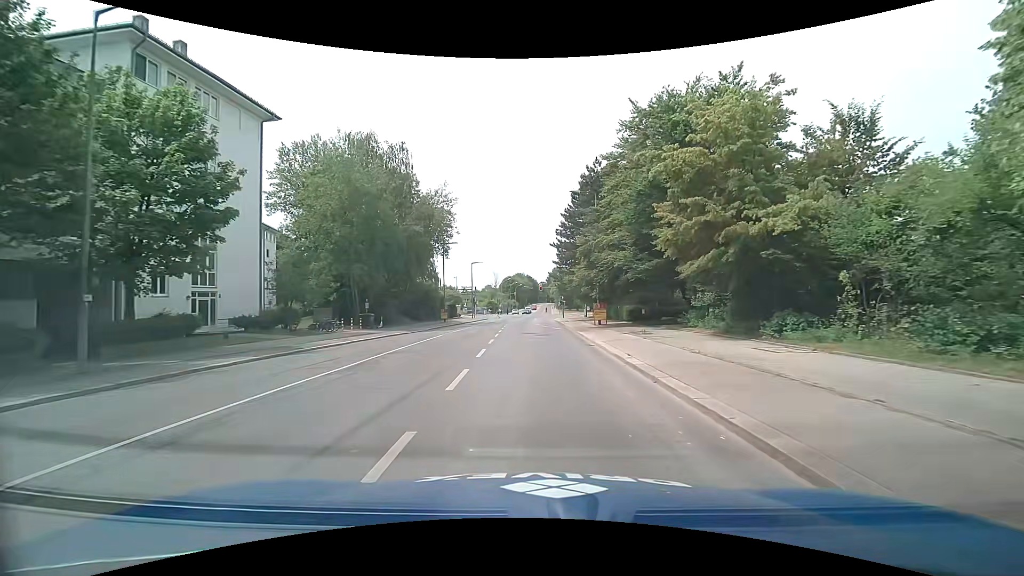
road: secondary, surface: asphalt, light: Day
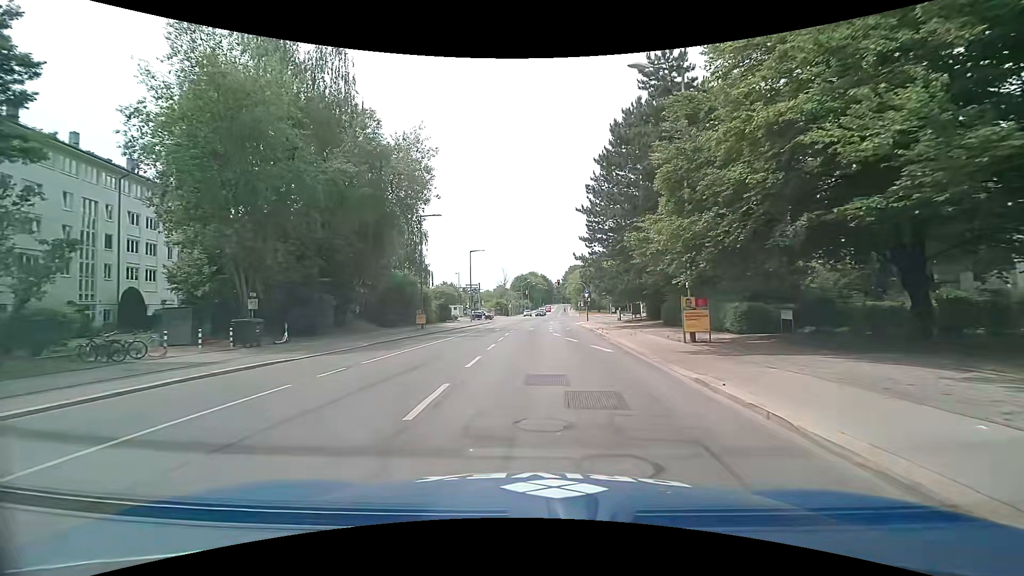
(-0.1, +20.1) m; -1°
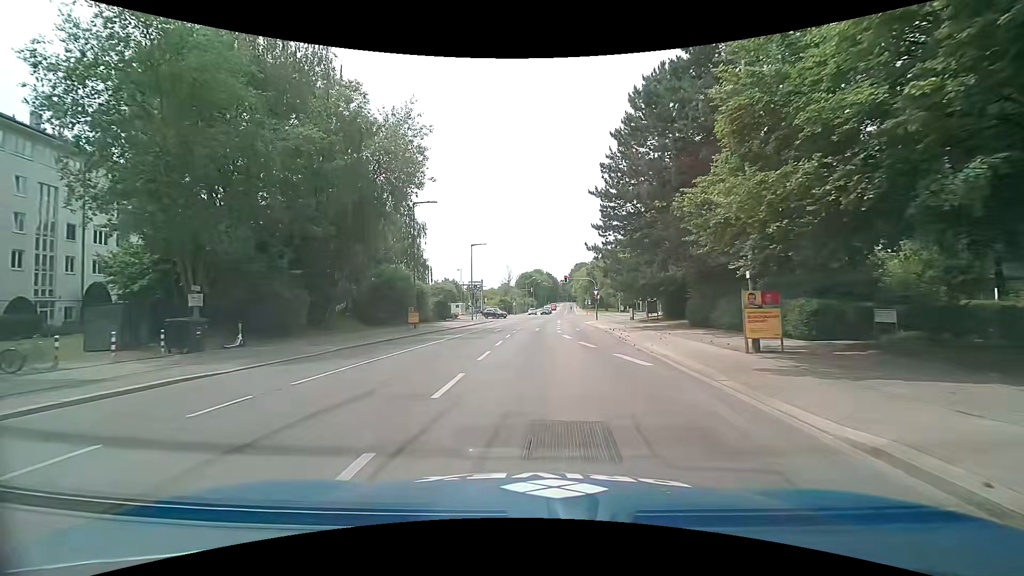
(0.0, +4.7) m; -1°
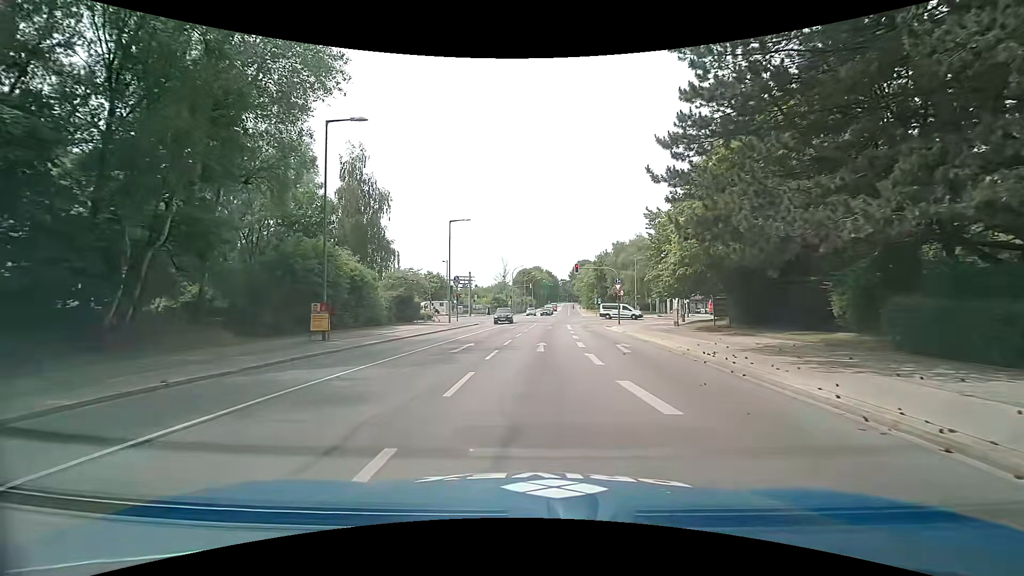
(+0.2, +17.7) m; +1°
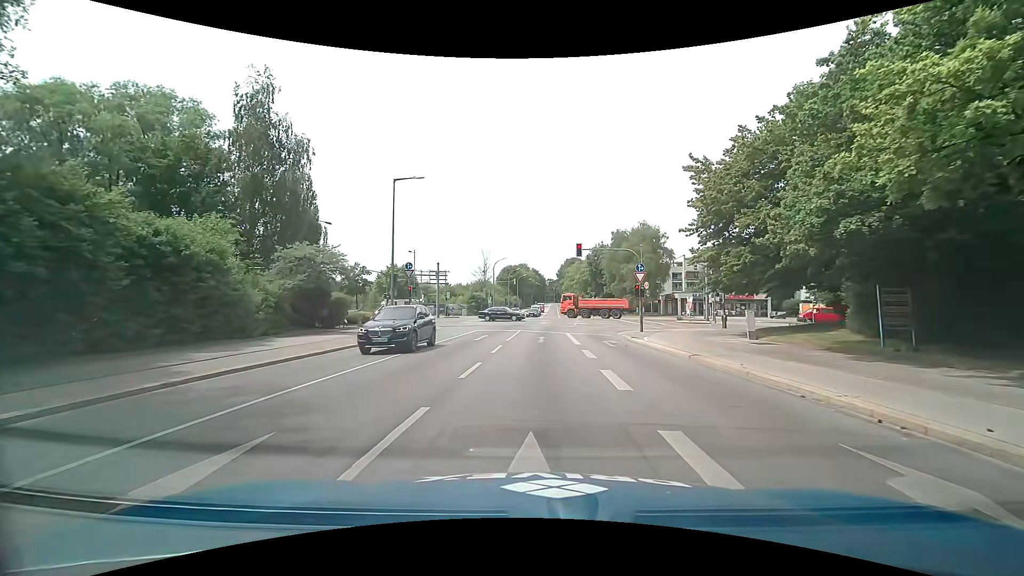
(+0.2, +15.8) m; 0°
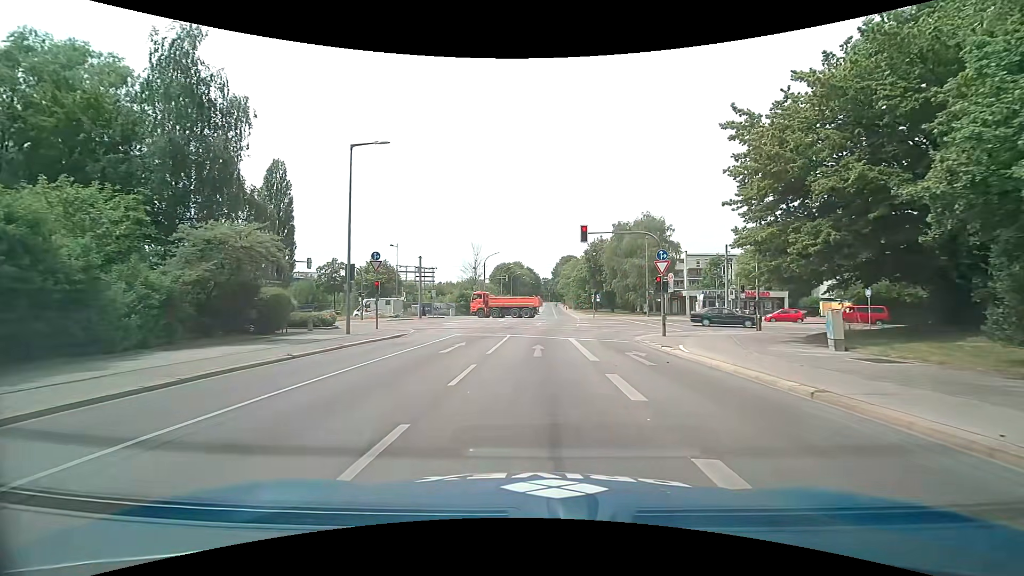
(+0.3, +7.0) m; +2°
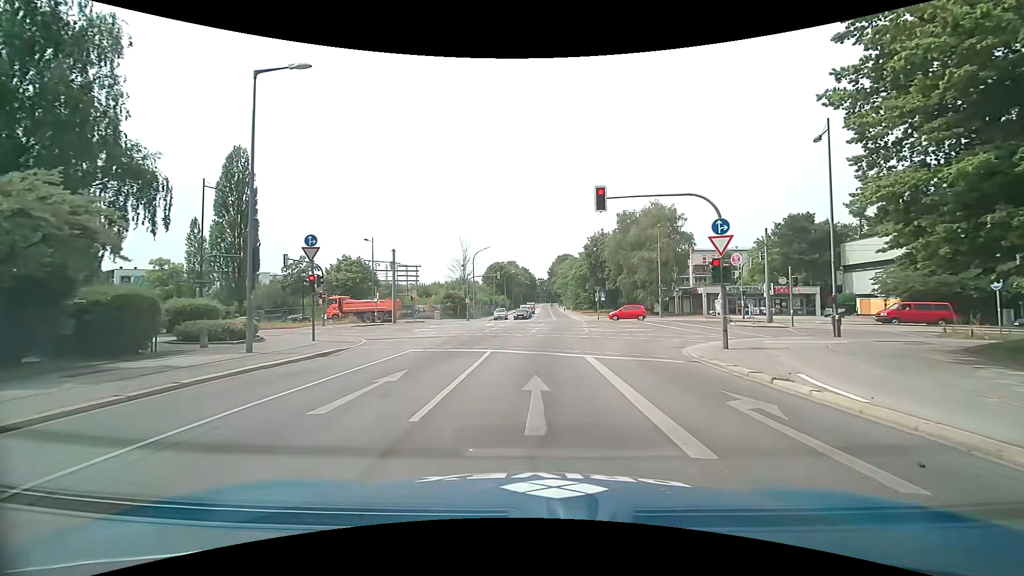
(+0.1, +8.8) m; +1°
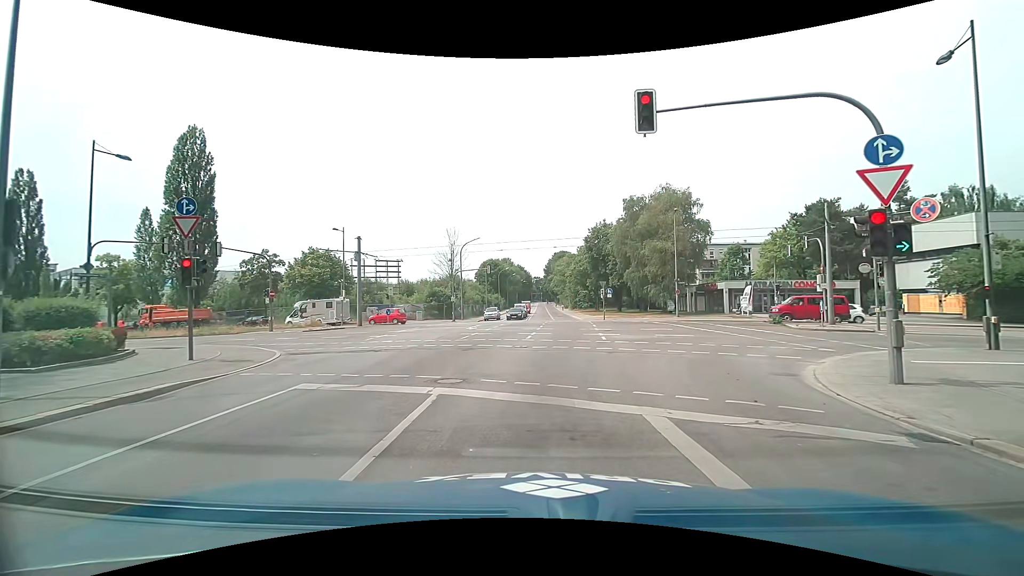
(0.0, +8.2) m; -1°
(0, +10) (+1, +20) (+2, +30) (+3, +40) (+4, +50) (+4, +60) (+5, +70) (+5, +80) (+5, +90) (+5, +100) m
